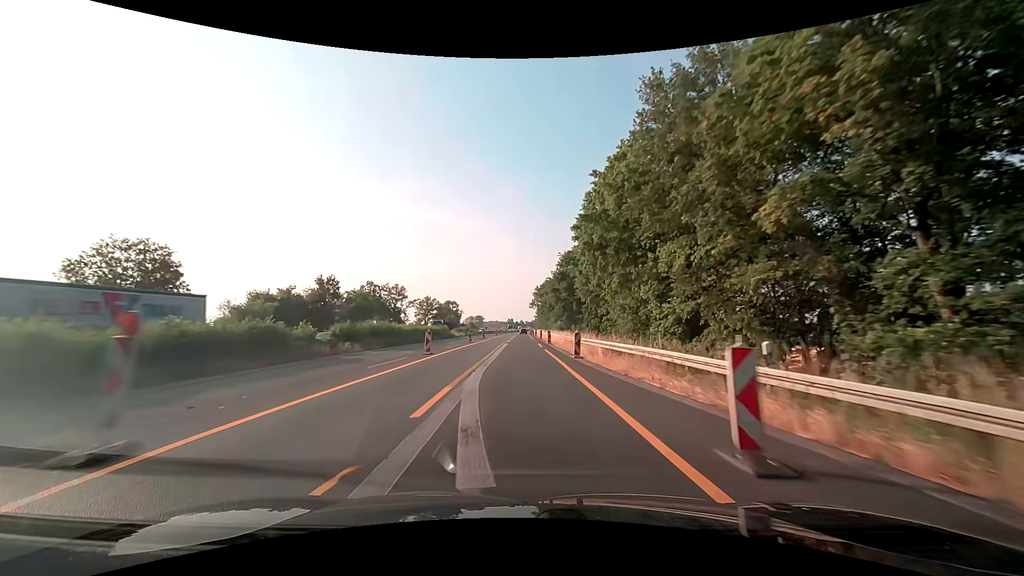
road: motorway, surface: asphalt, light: Day
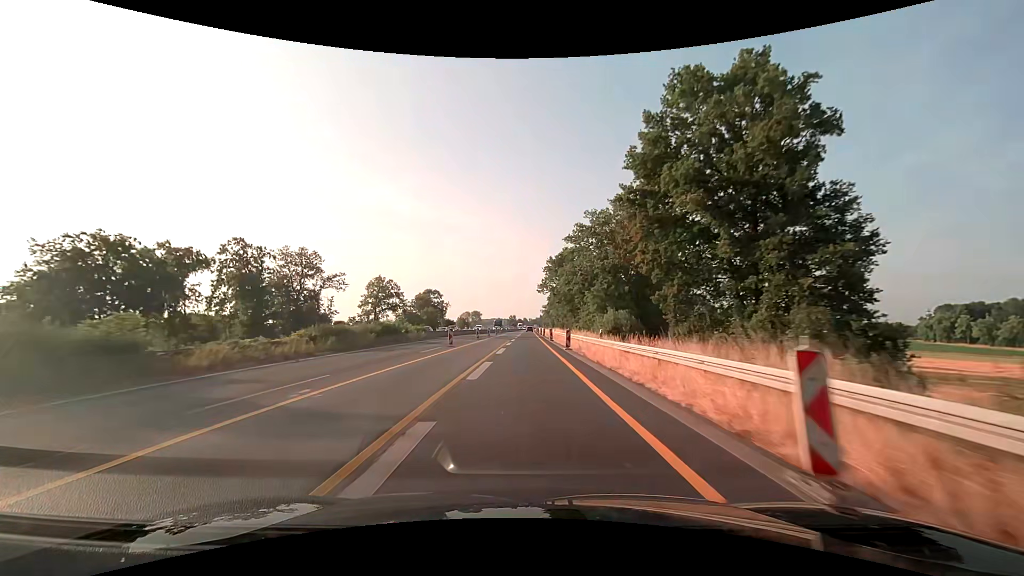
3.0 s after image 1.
(-0.1, +62.6) m; 0°
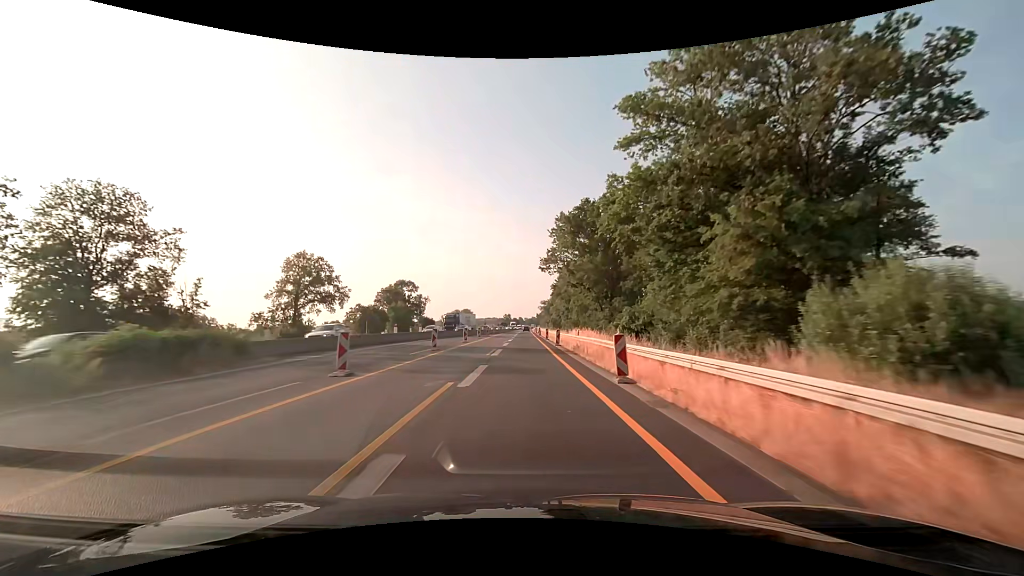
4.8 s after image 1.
(0.0, +37.5) m; 0°
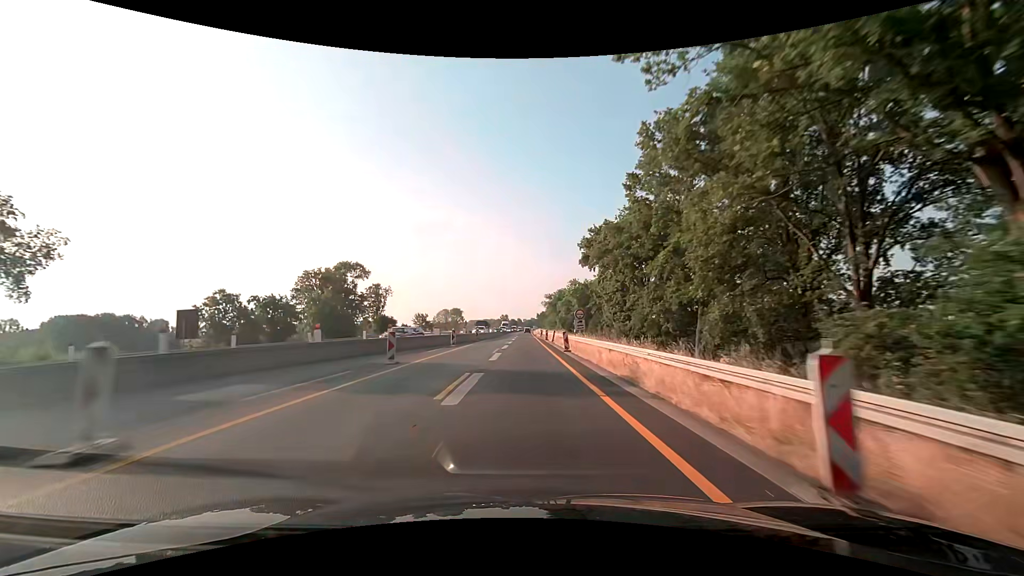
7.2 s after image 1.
(+0.1, +50.1) m; 0°
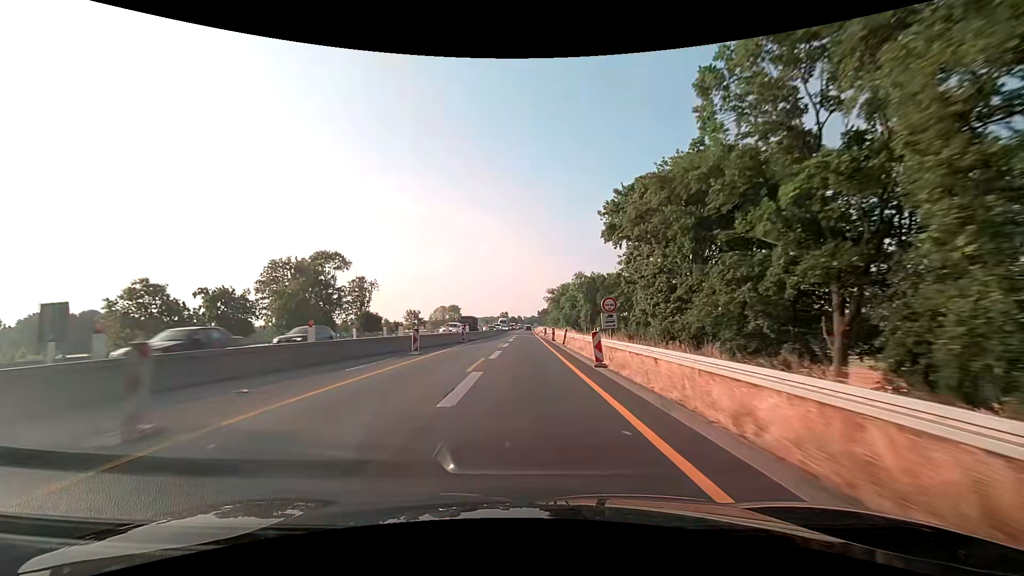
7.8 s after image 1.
(0.0, +12.5) m; 0°
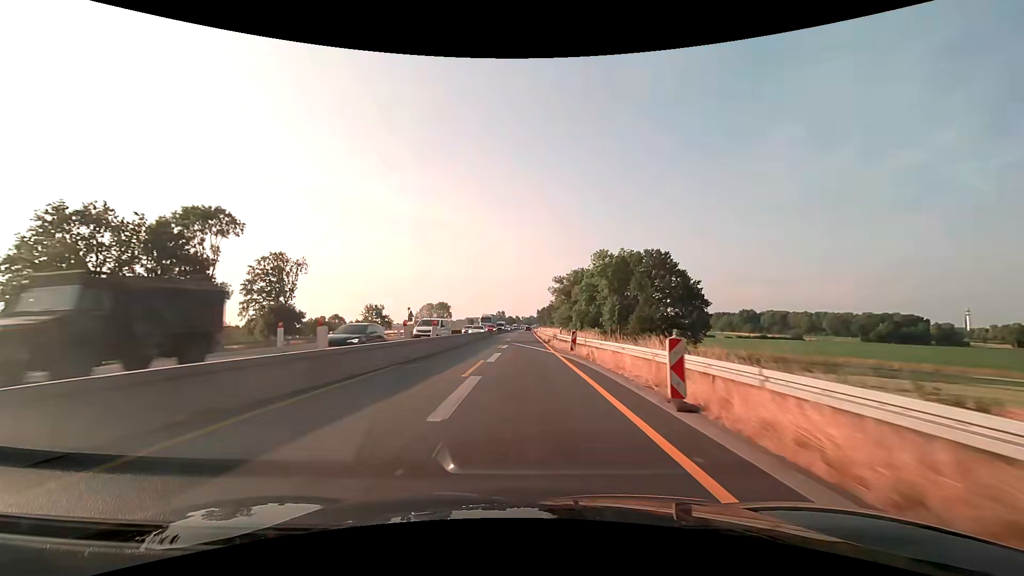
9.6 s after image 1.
(-0.1, +37.5) m; 0°
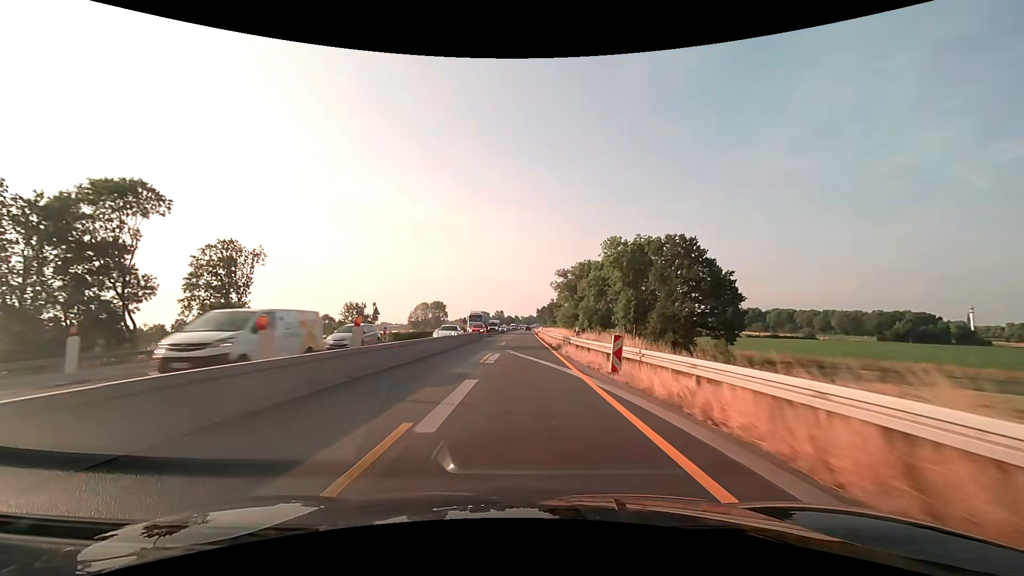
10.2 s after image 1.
(0.0, +12.5) m; 0°
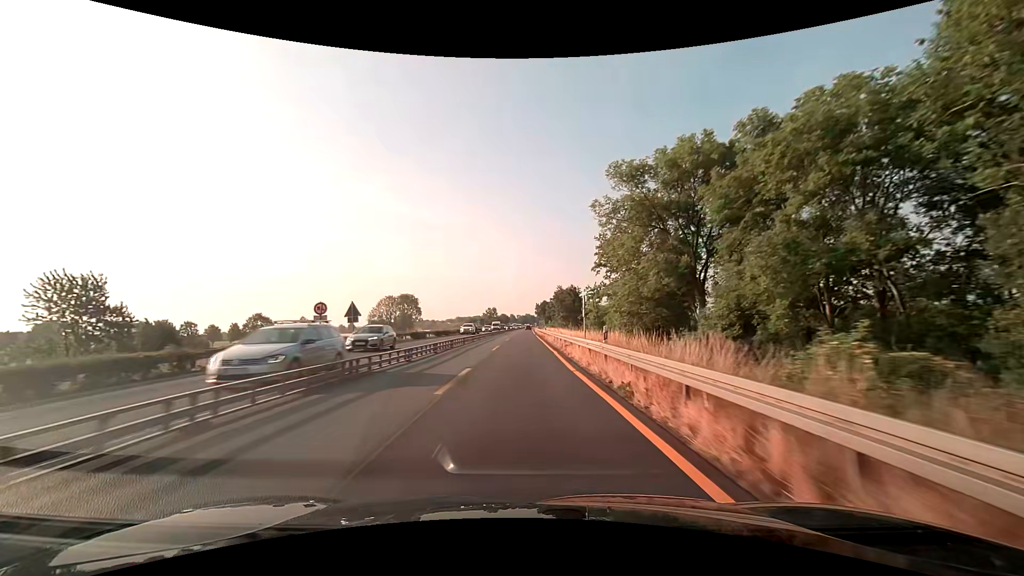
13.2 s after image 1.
(0.0, +62.6) m; 0°
(0, +10) (0, +20) (0, +30) (0, +40) (0, +50) (0, +60) (0, +70) (0, +80) (0, +90) (0, +100) m
